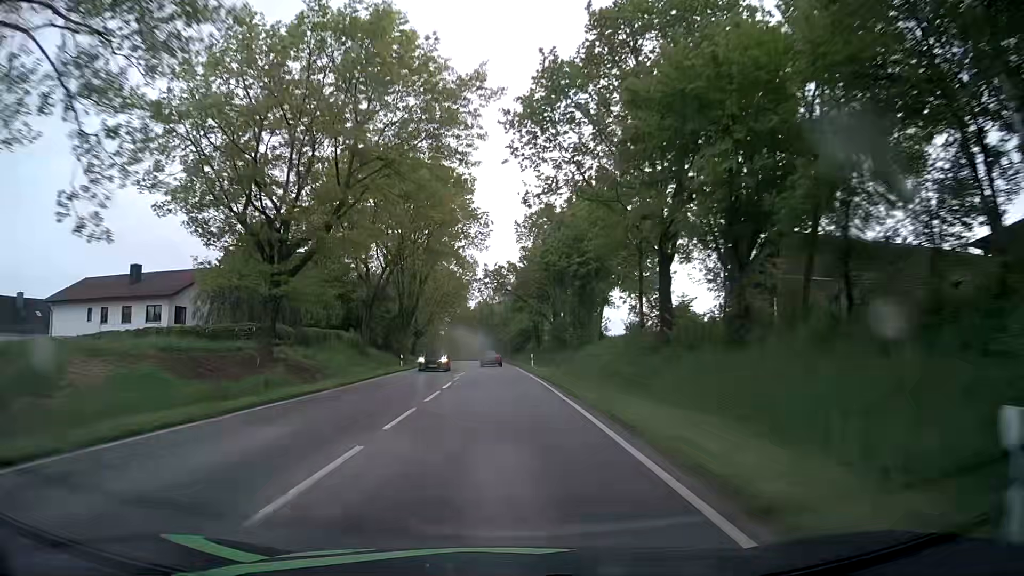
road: secondary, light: Day
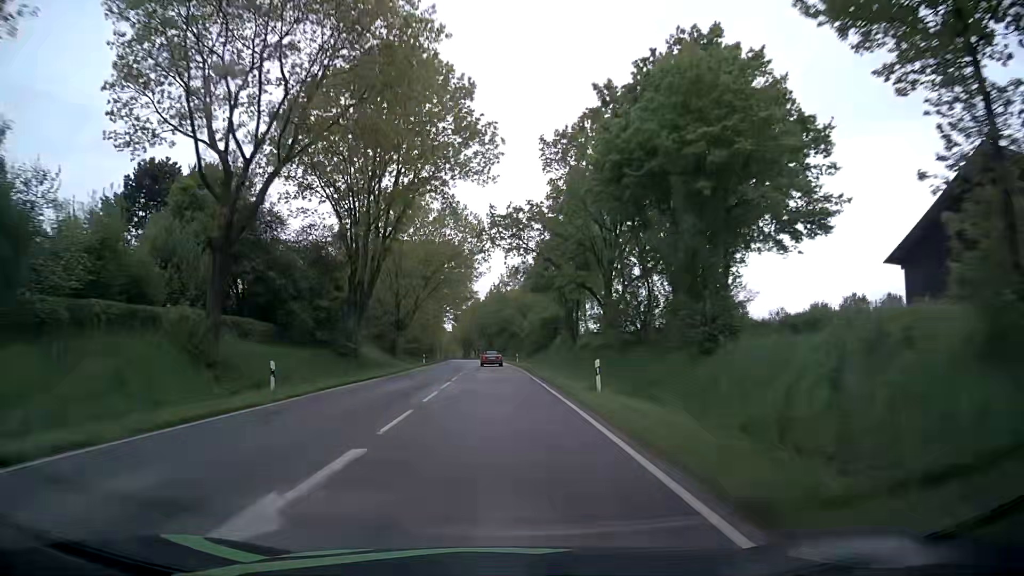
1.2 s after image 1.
(-0.3, +30.5) m; -1°
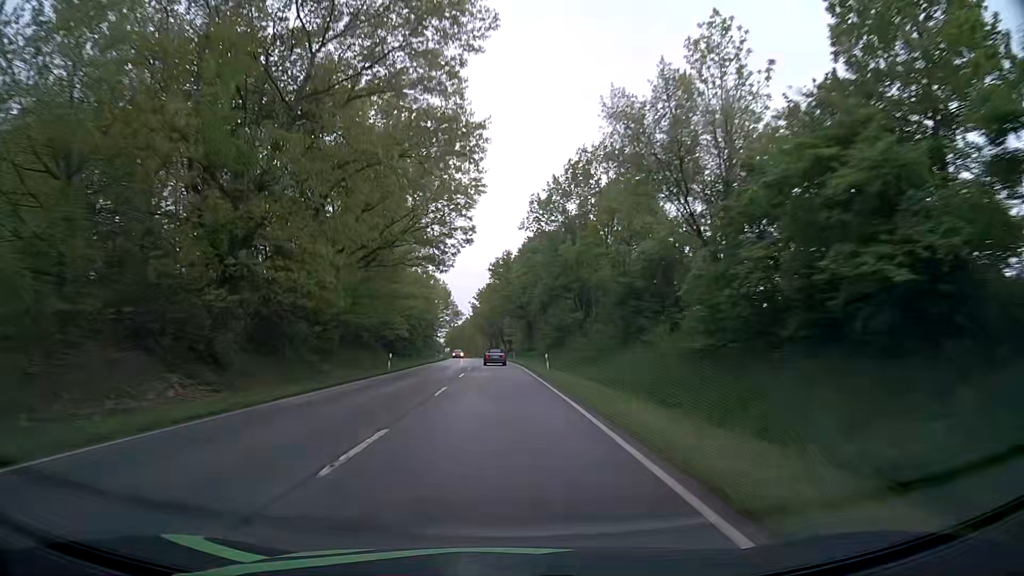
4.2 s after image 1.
(-1.9, +76.9) m; -3°
(0, +10) (0, +20) (0, +30) (-1, +40) (-1, +50) (-1, +60) (-2, +70) (-2, +80) (-3, +90) (-3, +100) m
